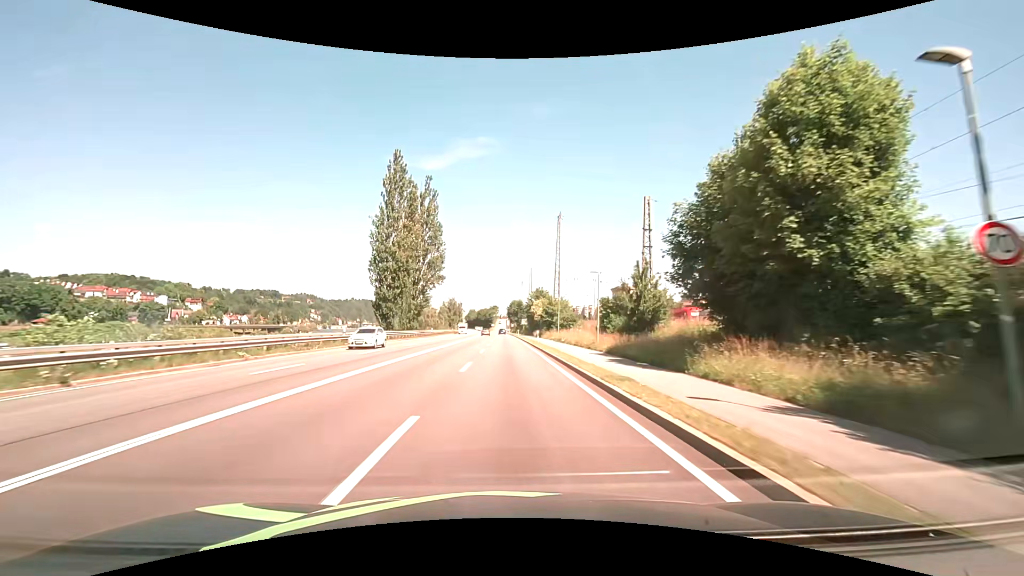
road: primary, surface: asphalt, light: Day
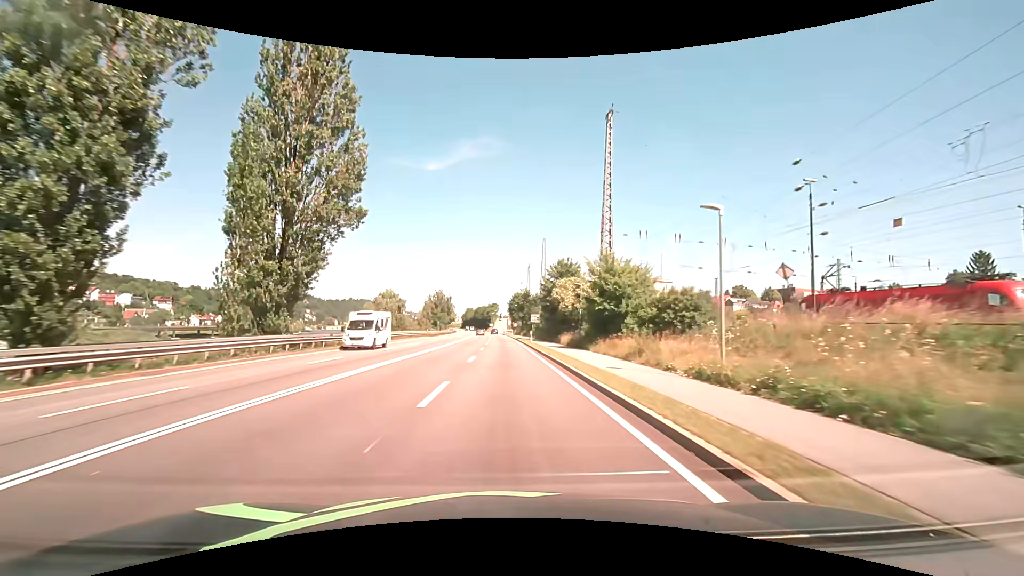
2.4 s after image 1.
(0.0, +43.0) m; 0°
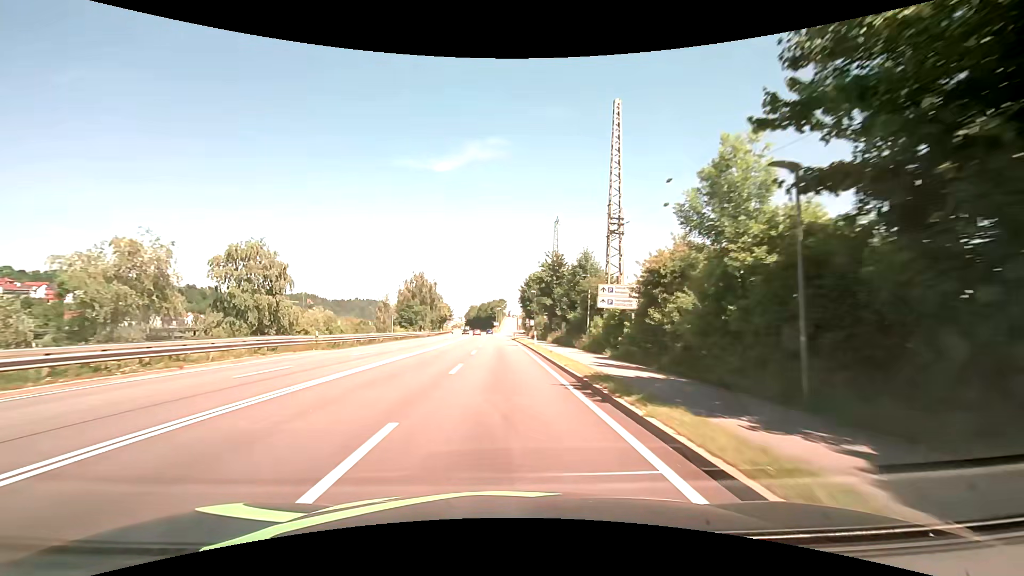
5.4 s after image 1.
(-0.5, +53.8) m; -1°
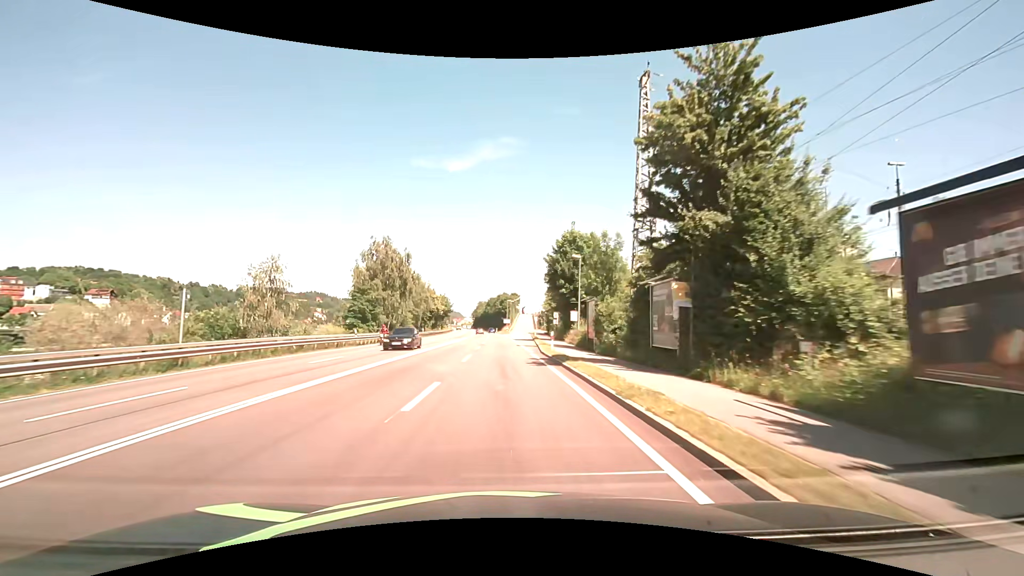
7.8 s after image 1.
(-0.4, +43.0) m; -1°
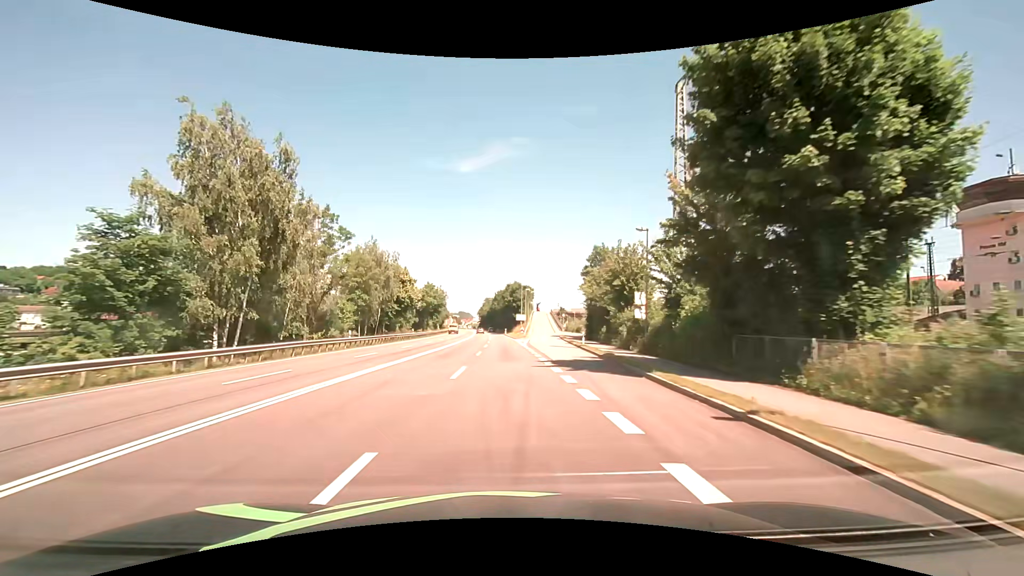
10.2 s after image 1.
(-0.4, +43.0) m; -1°
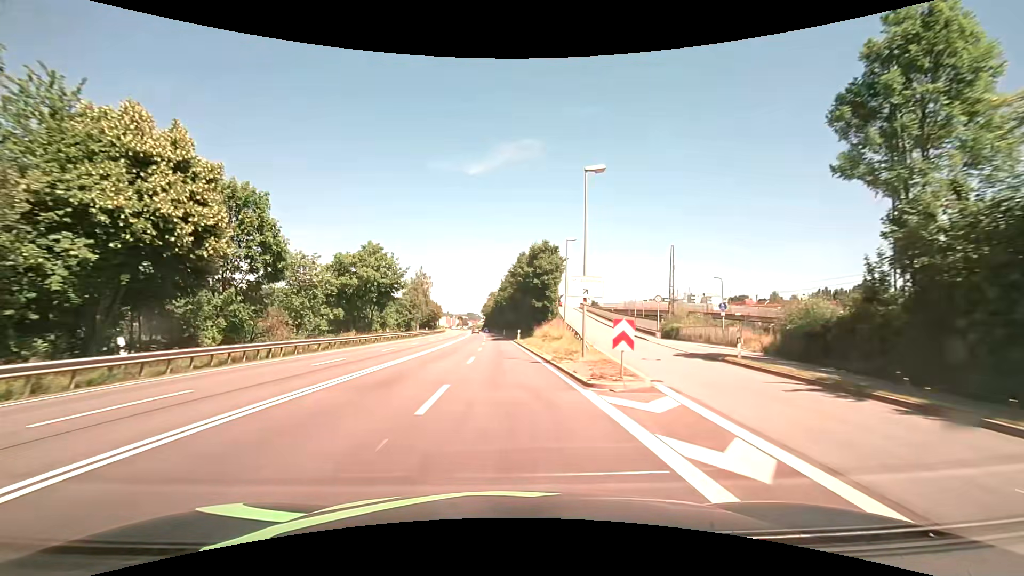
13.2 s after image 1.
(-0.9, +53.7) m; -2°
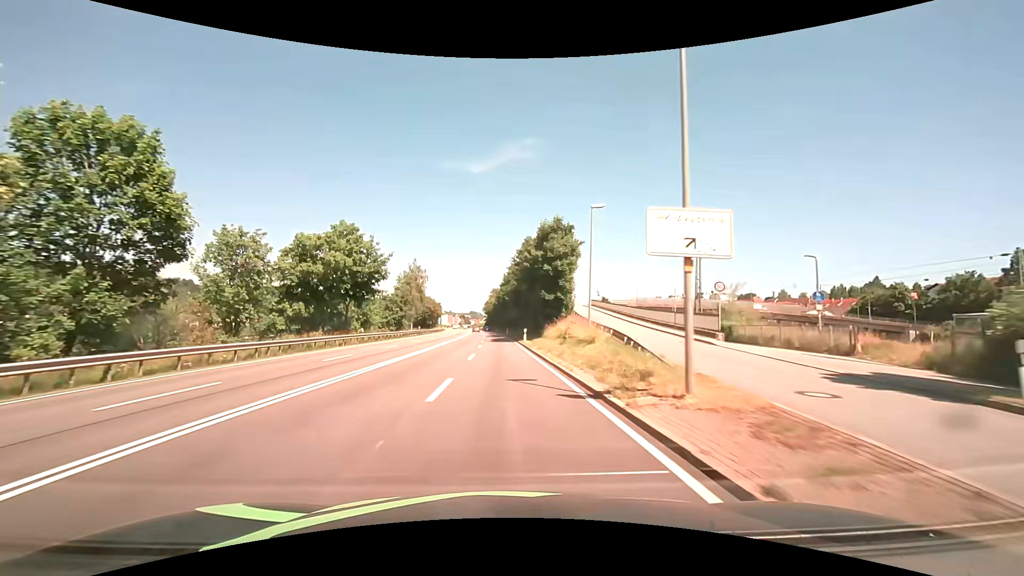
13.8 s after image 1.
(0.0, +10.7) m; 0°
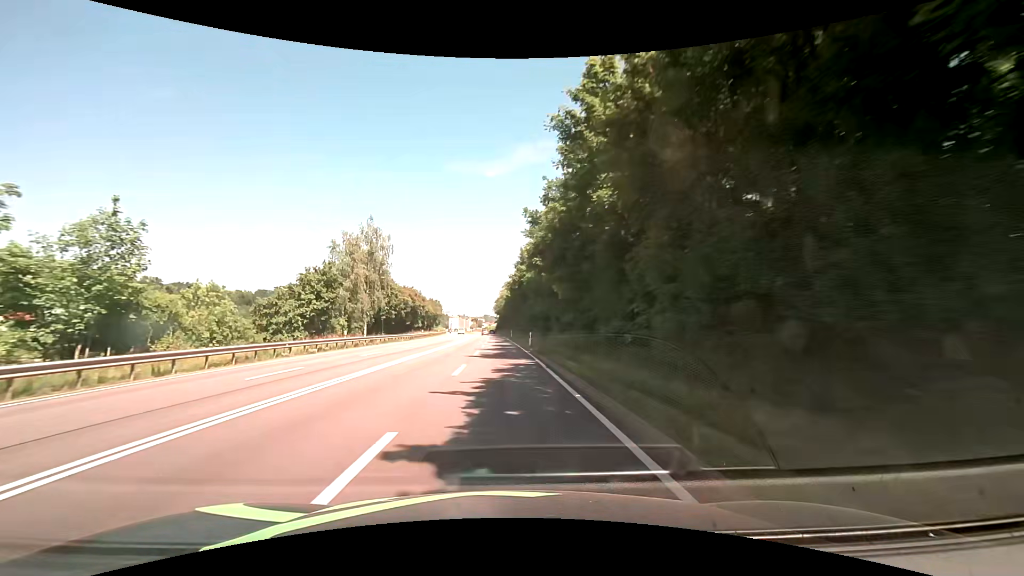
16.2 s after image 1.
(-0.6, +42.9) m; -2°
(0, +10) (0, +20) (0, +30) (0, +40) (-1, +50) (-1, +60) (-1, +70) (-1, +80) (-2, +90) (-2, +100) m
